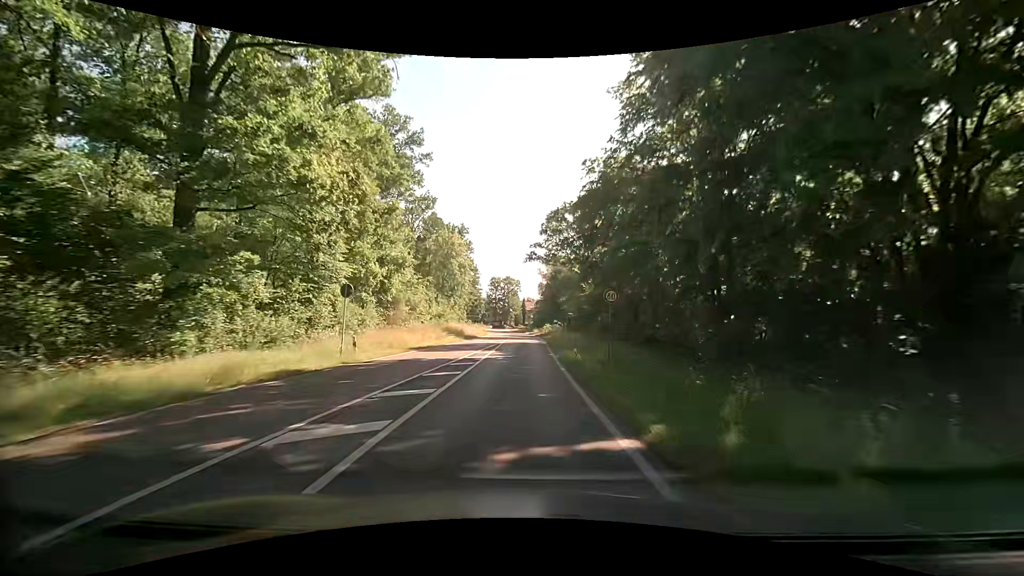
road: secondary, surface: asphalt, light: Day
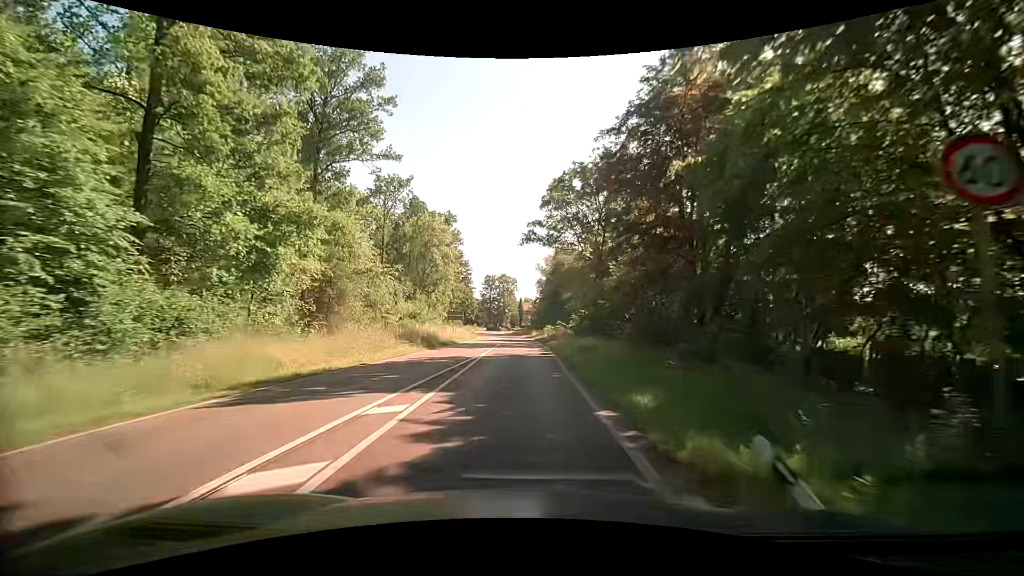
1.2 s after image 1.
(+0.1, +16.5) m; +1°
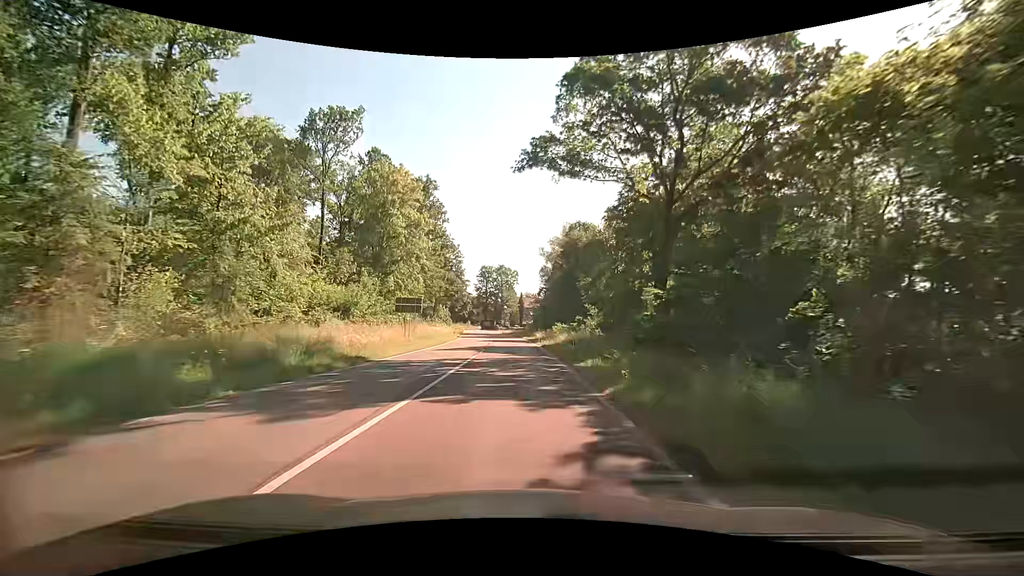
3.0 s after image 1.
(-0.2, +25.2) m; -1°
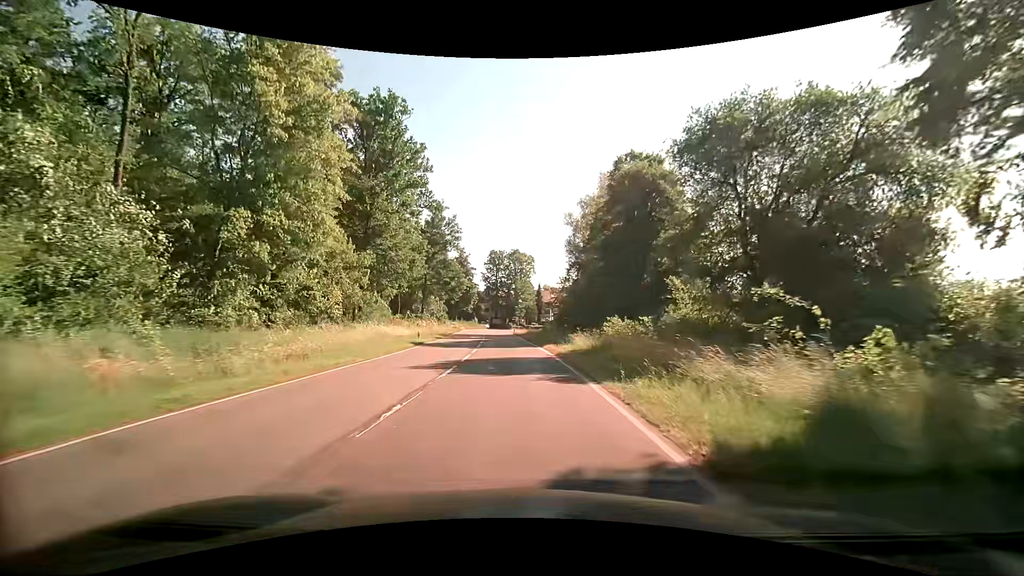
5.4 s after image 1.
(-0.4, +31.4) m; -2°
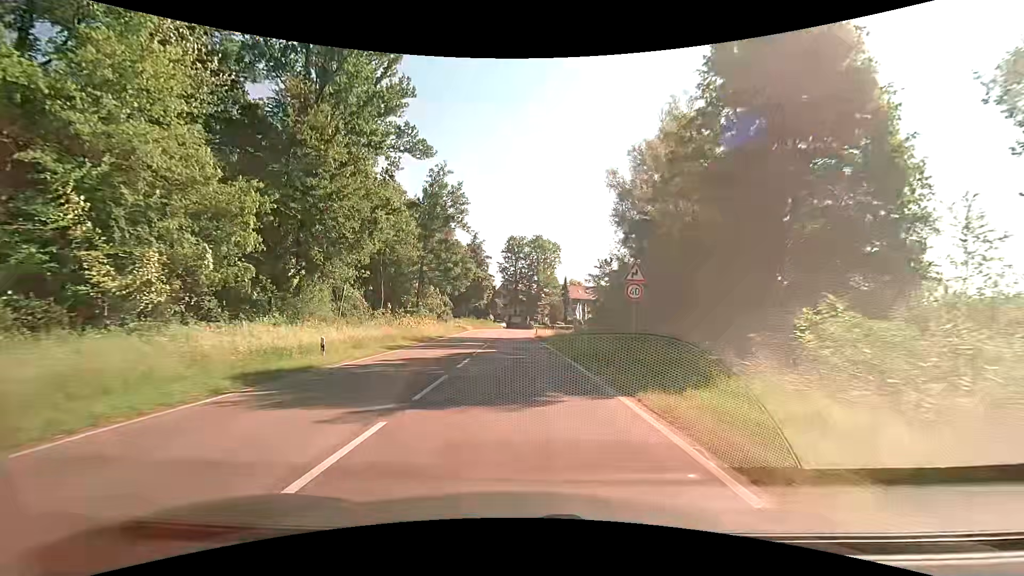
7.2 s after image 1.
(-0.4, +21.3) m; -2°
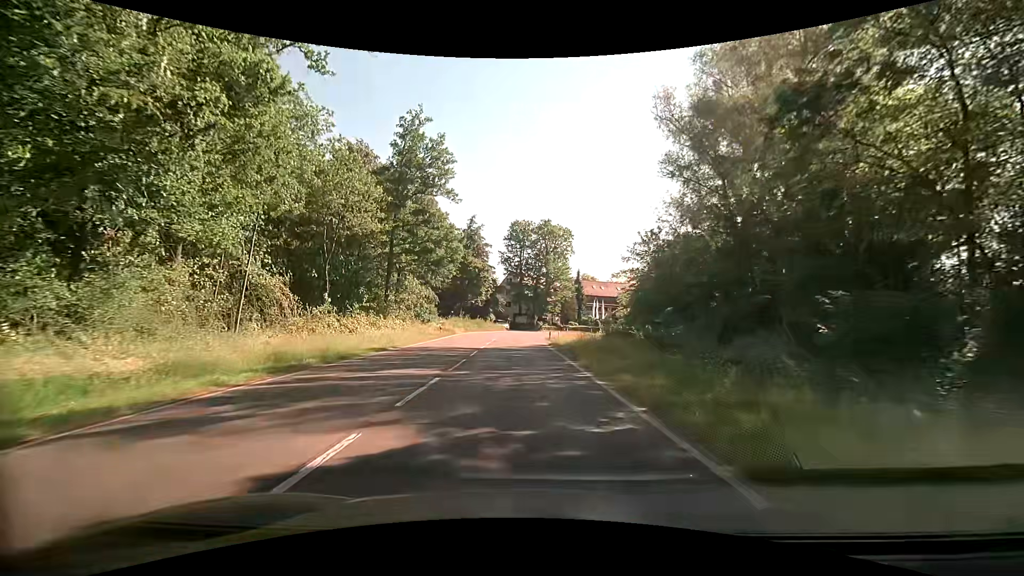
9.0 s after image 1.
(-0.1, +18.7) m; -1°
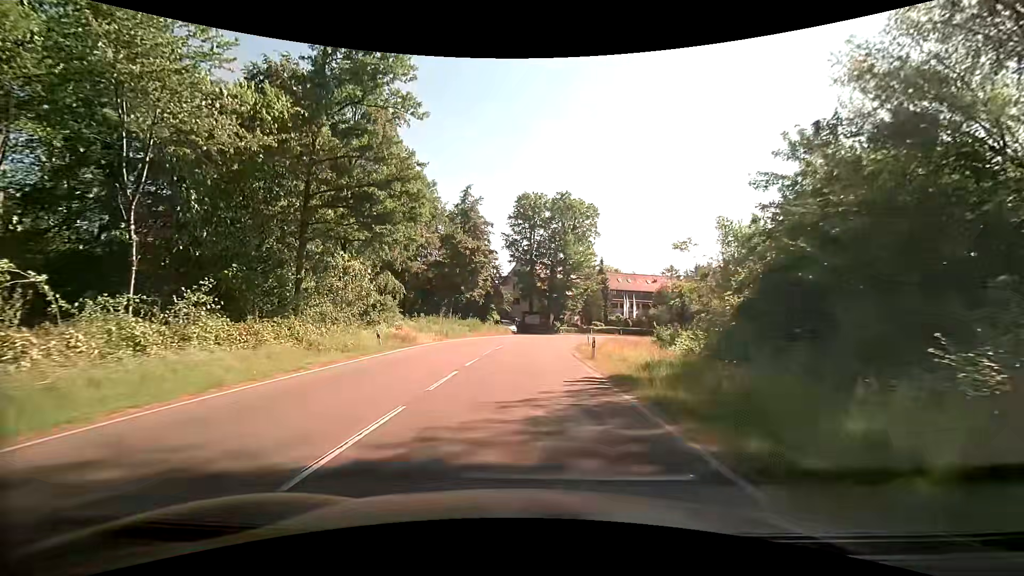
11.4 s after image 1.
(-0.1, +22.0) m; -2°
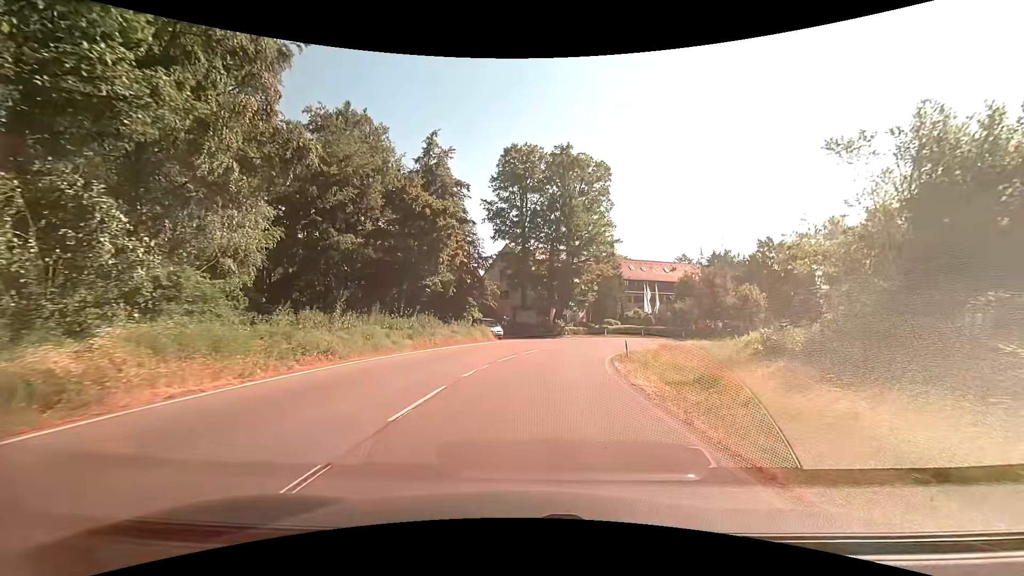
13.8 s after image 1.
(+0.3, +21.3) m; +1°
(0, +10) (+1, +20) (+3, +30) (+5, +39) (+9, +49) (+15, +57) (+22, +64) (+30, +69) (+40, +72) (+50, +73) m
